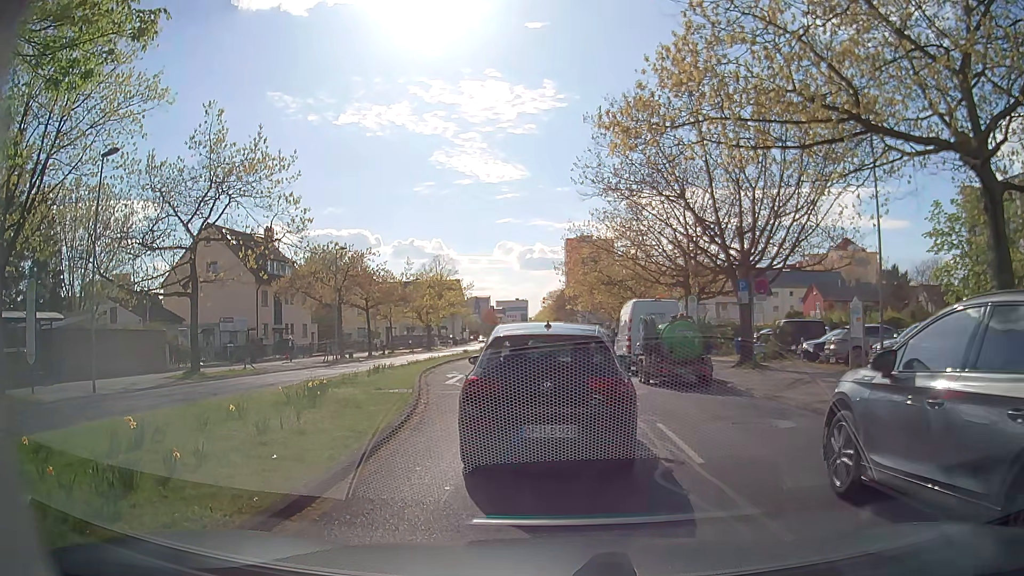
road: secondary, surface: asphalt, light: Day
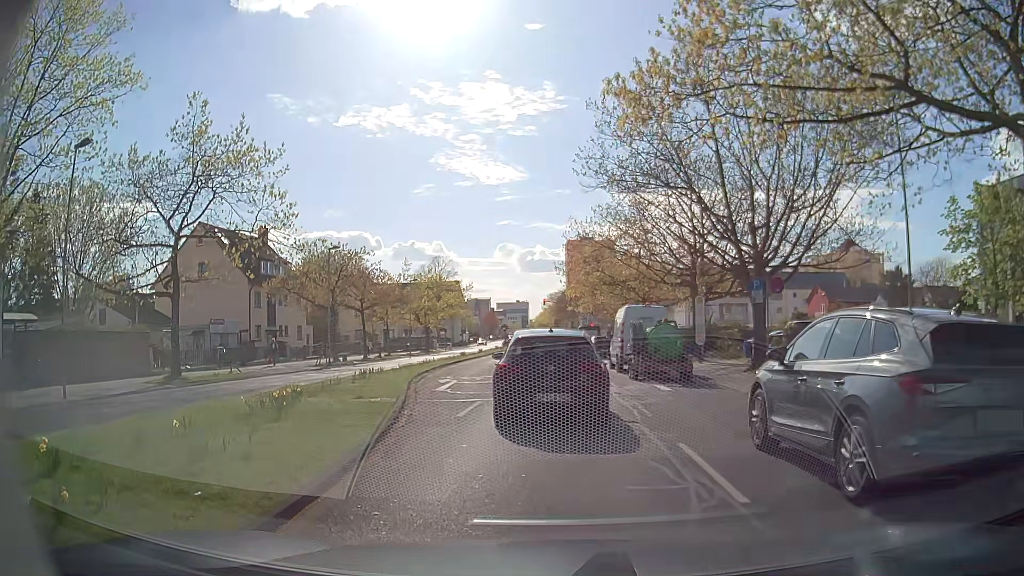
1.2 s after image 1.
(0.0, +1.8) m; -2°
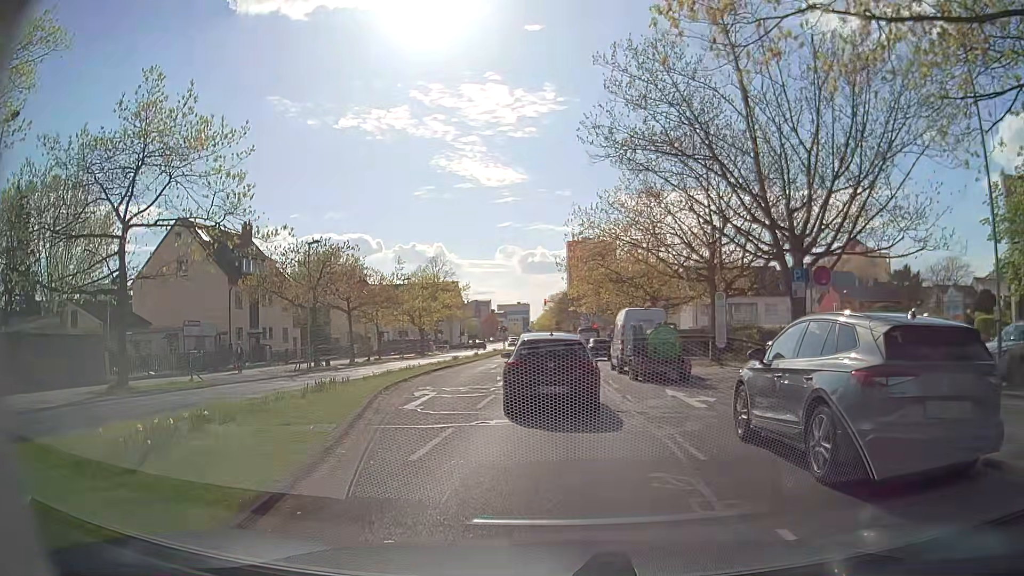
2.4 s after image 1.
(+0.2, +4.2) m; +2°
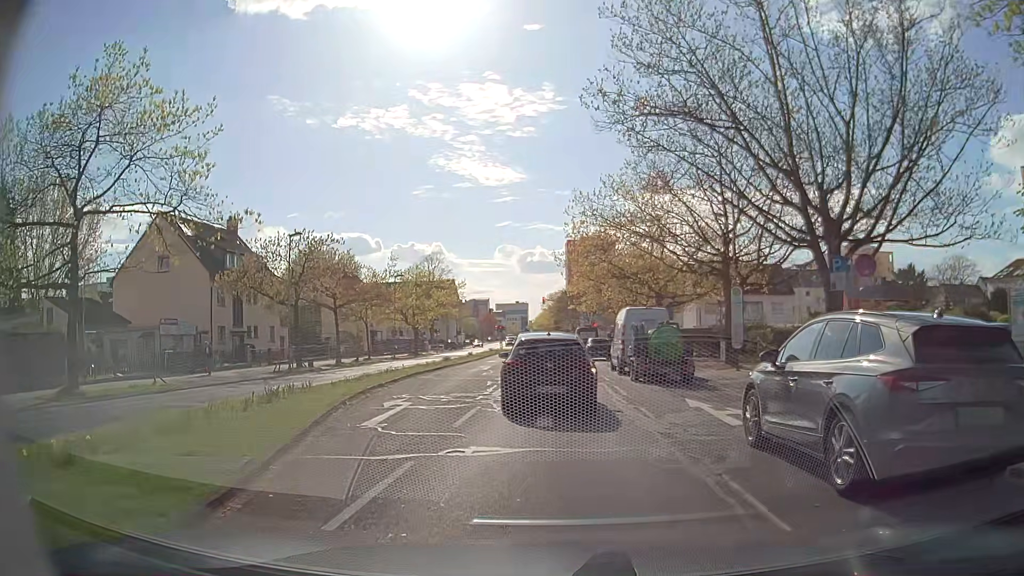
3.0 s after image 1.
(0.0, +3.0) m; -1°
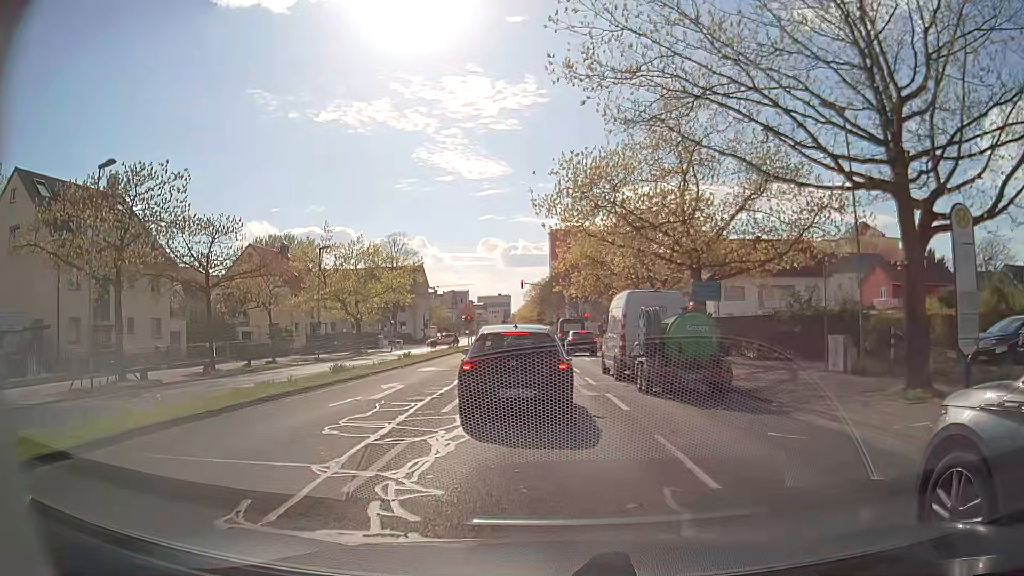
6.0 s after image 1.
(+0.5, +16.6) m; +4°
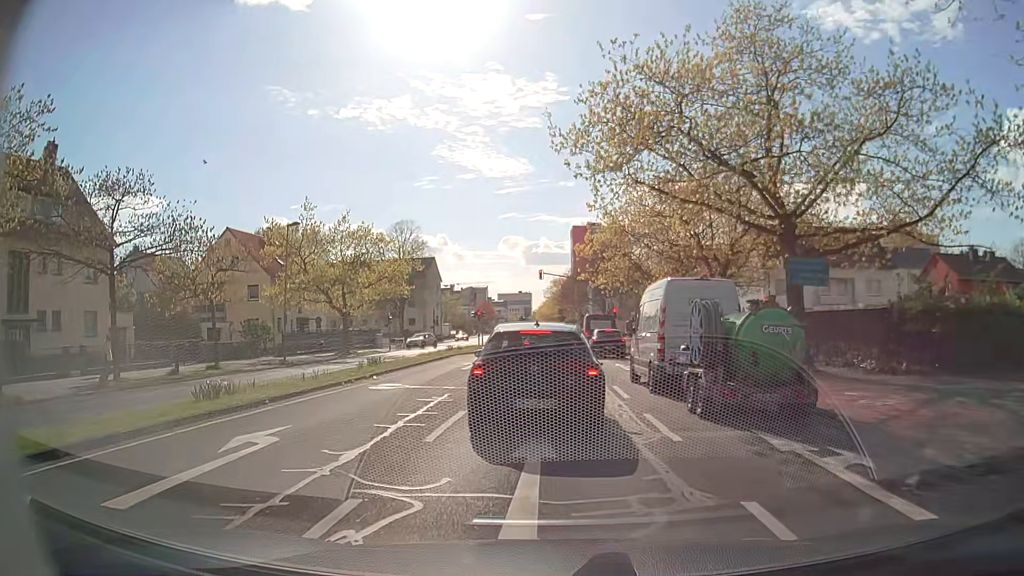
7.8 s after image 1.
(-0.3, +9.4) m; -1°
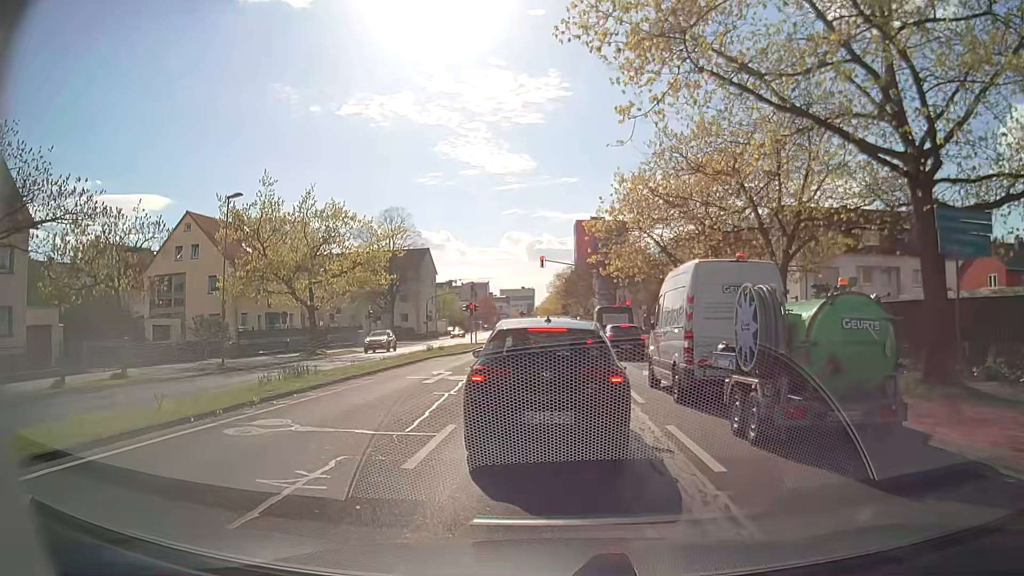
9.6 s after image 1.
(-0.2, +7.6) m; -2°
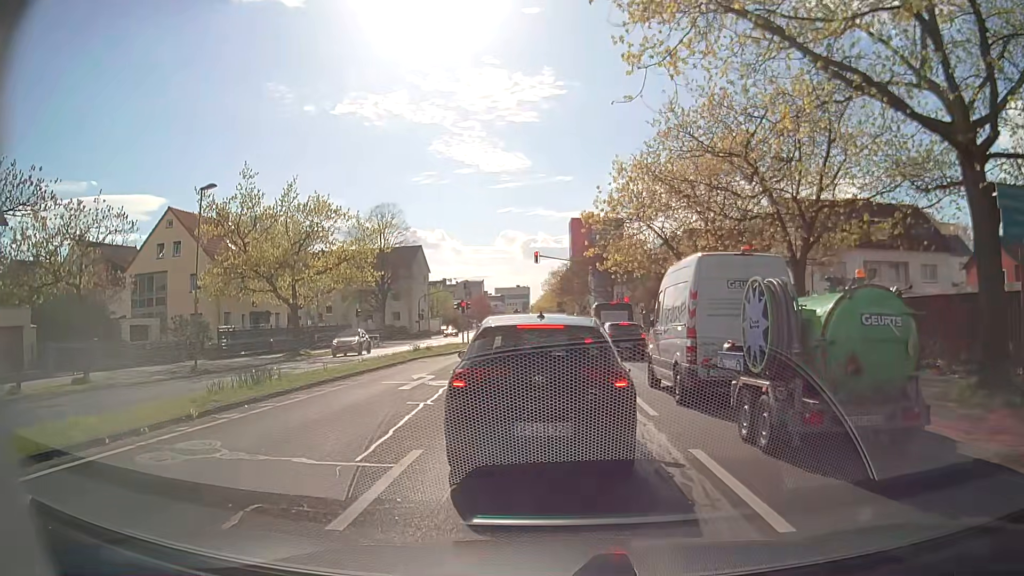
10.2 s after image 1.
(0.0, +2.1) m; +1°
